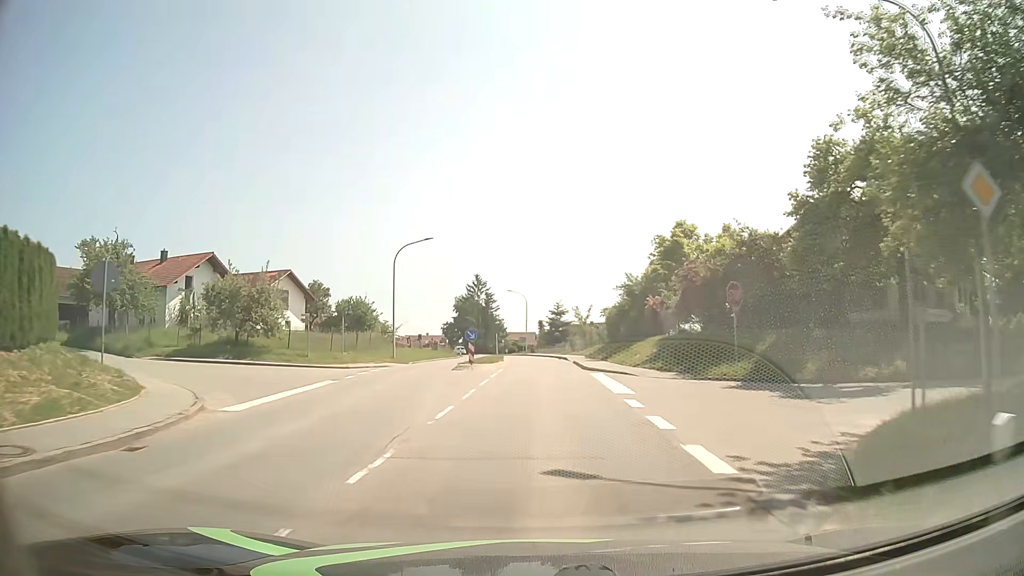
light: Day
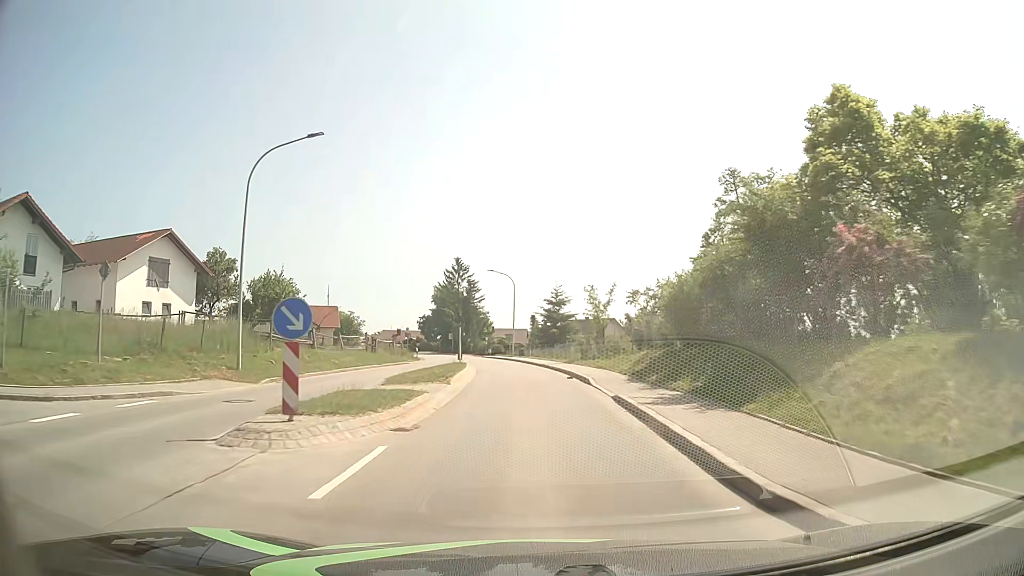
(+0.2, +23.1) m; +1°
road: tertiary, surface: asphalt
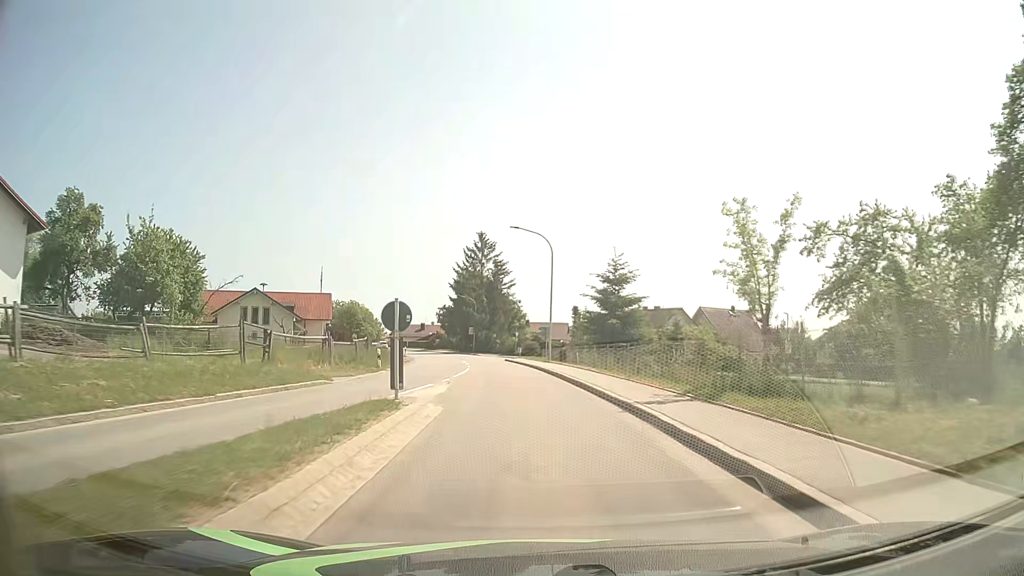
(-0.5, +23.2) m; -3°
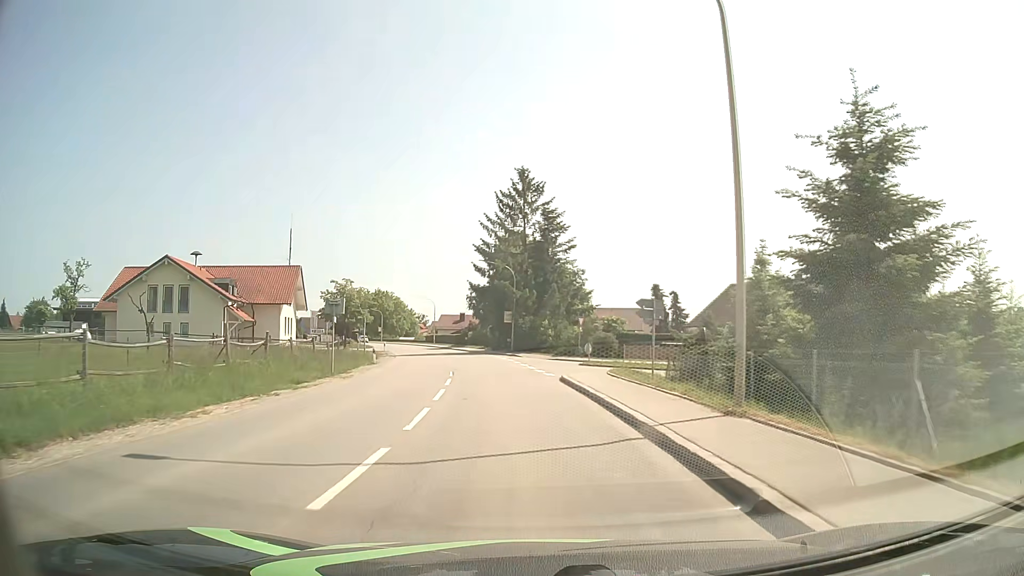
(-1.1, +30.9) m; -4°
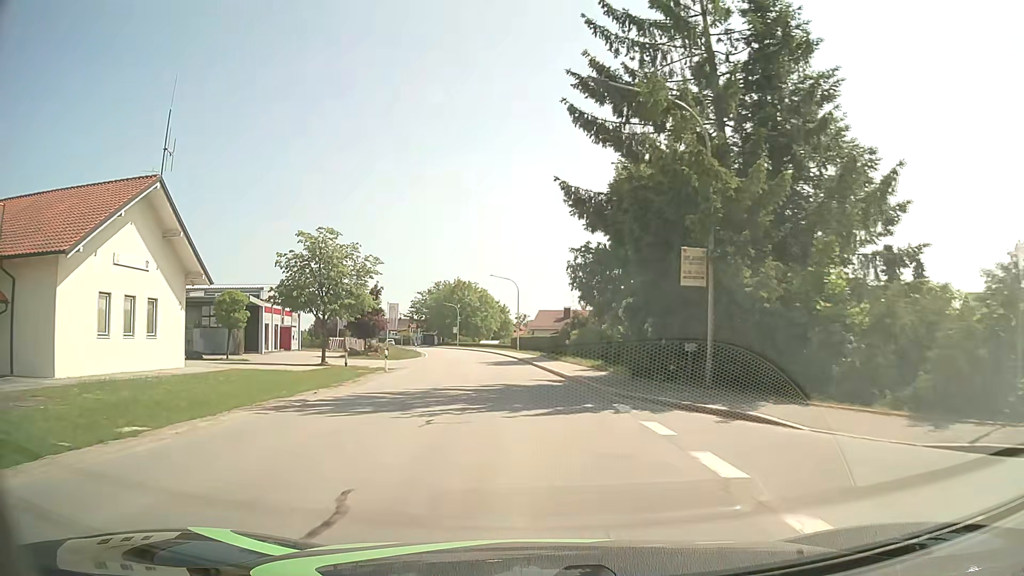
(-3.1, +38.4) m; -9°
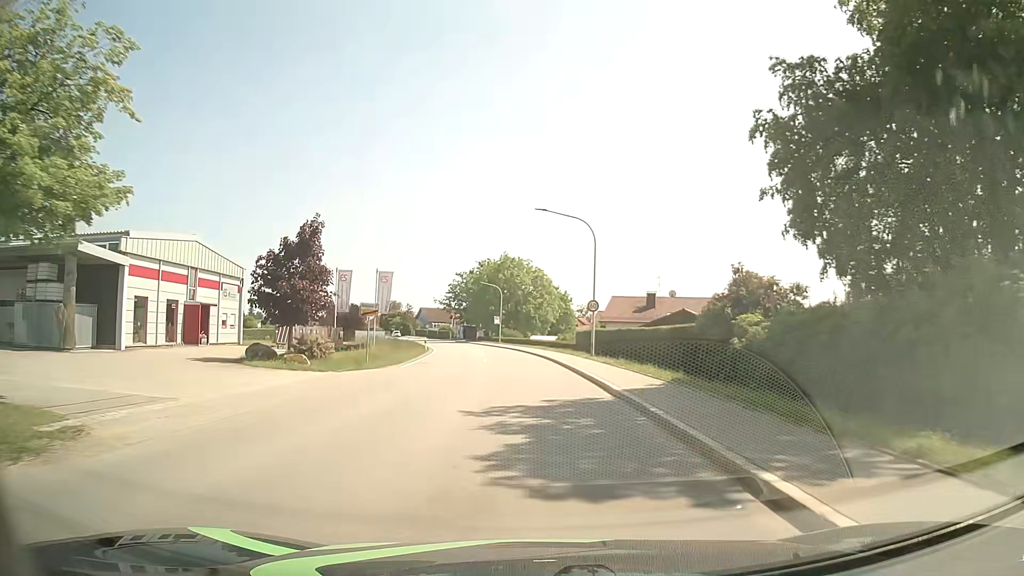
(-1.5, +30.6) m; -5°
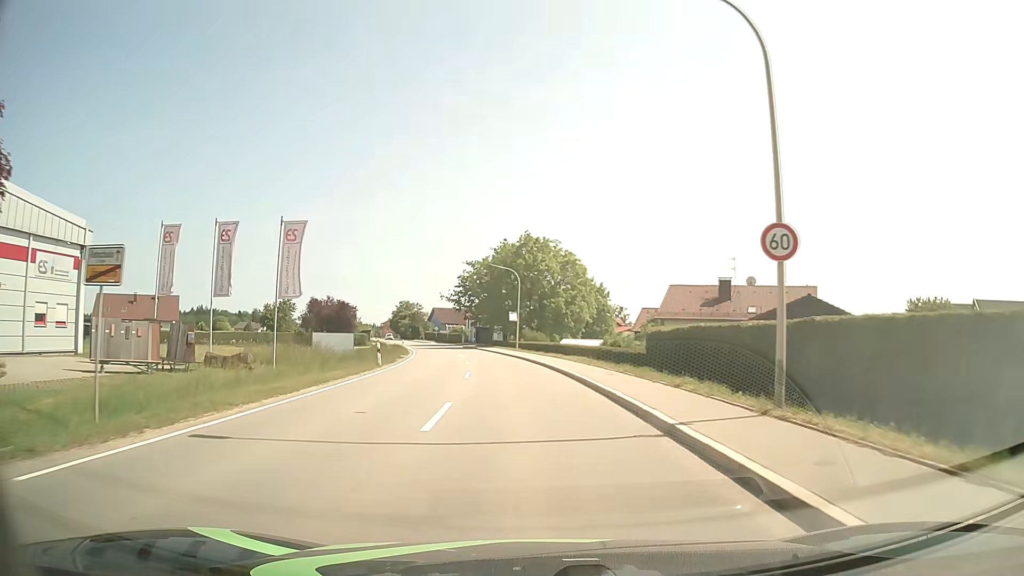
(-0.4, +22.9) m; -2°
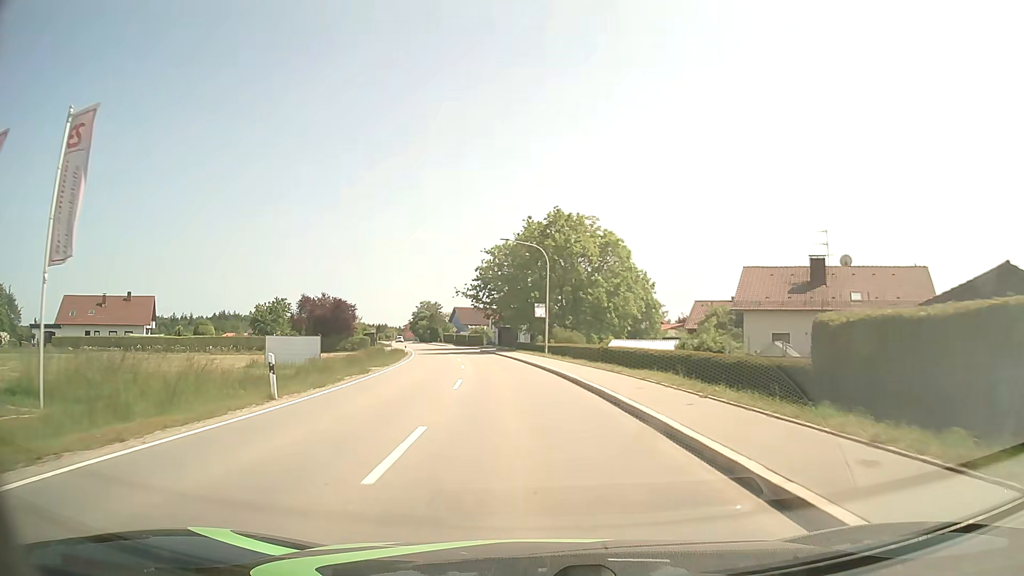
(-0.4, +15.3) m; -3°
